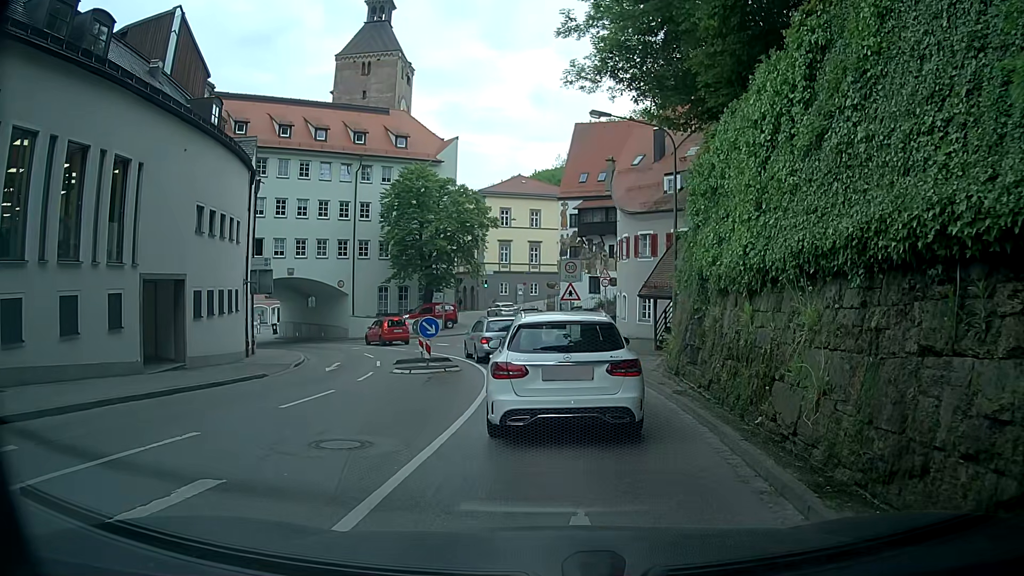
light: Day
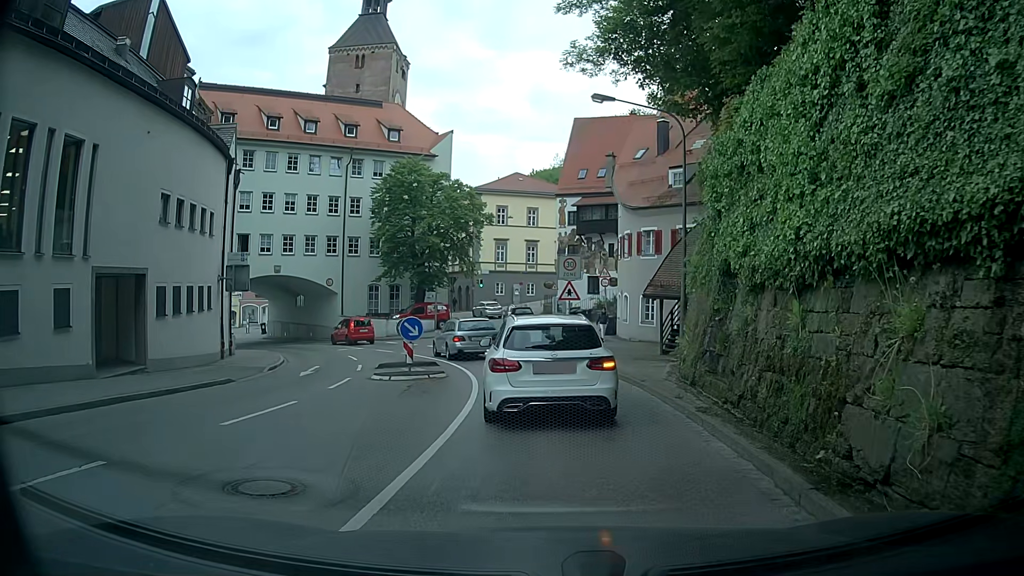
(0.0, +2.2) m; 0°
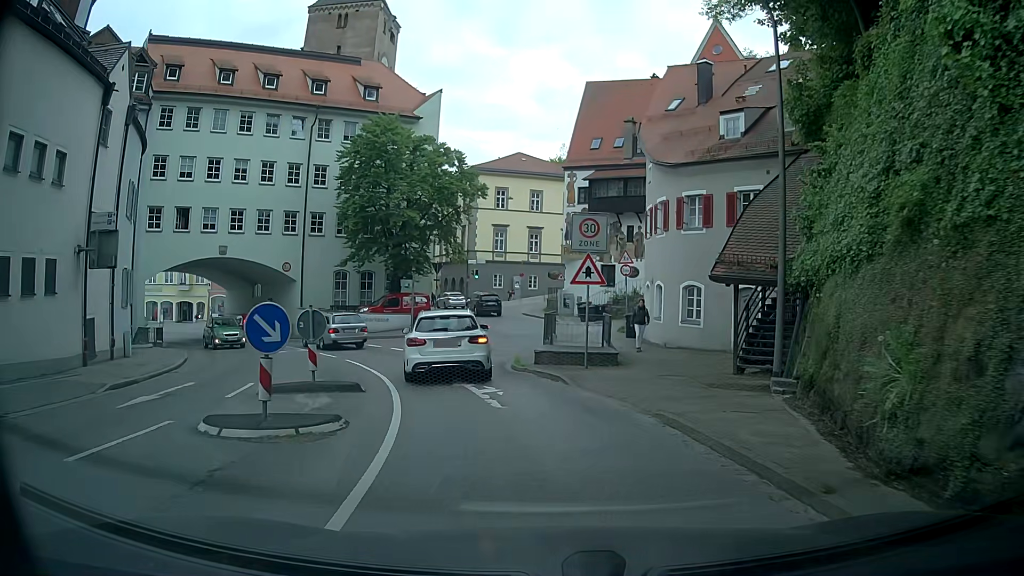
(-0.1, +9.5) m; 0°
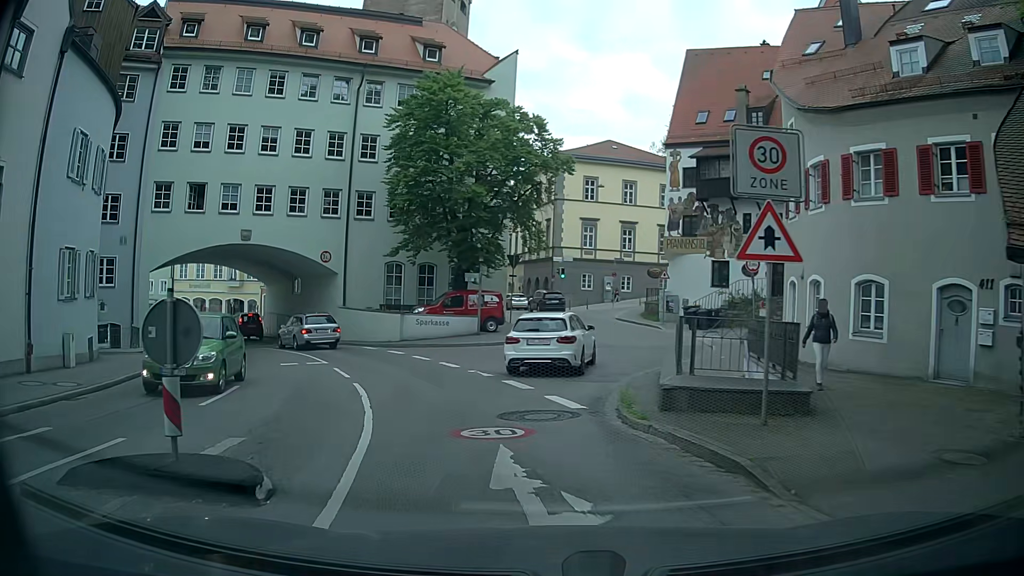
(-0.3, +7.7) m; -5°
